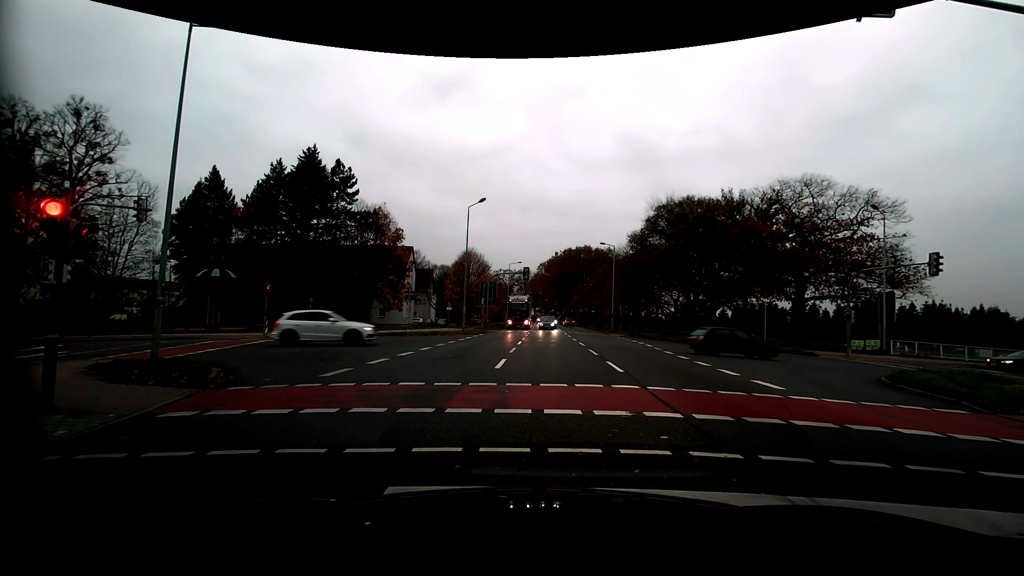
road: primary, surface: asphalt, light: Day
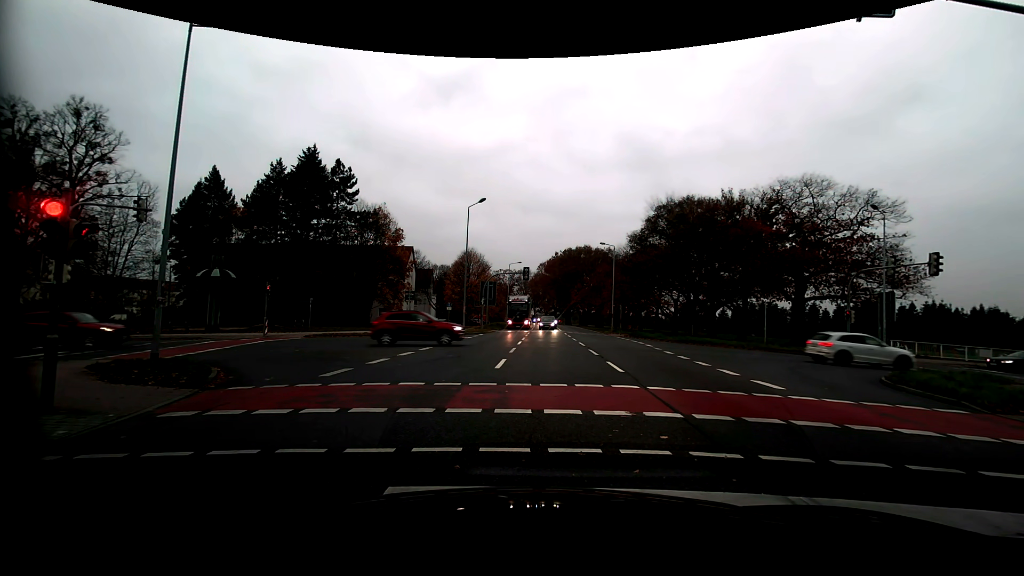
(0.0, 0.0) m; 0°
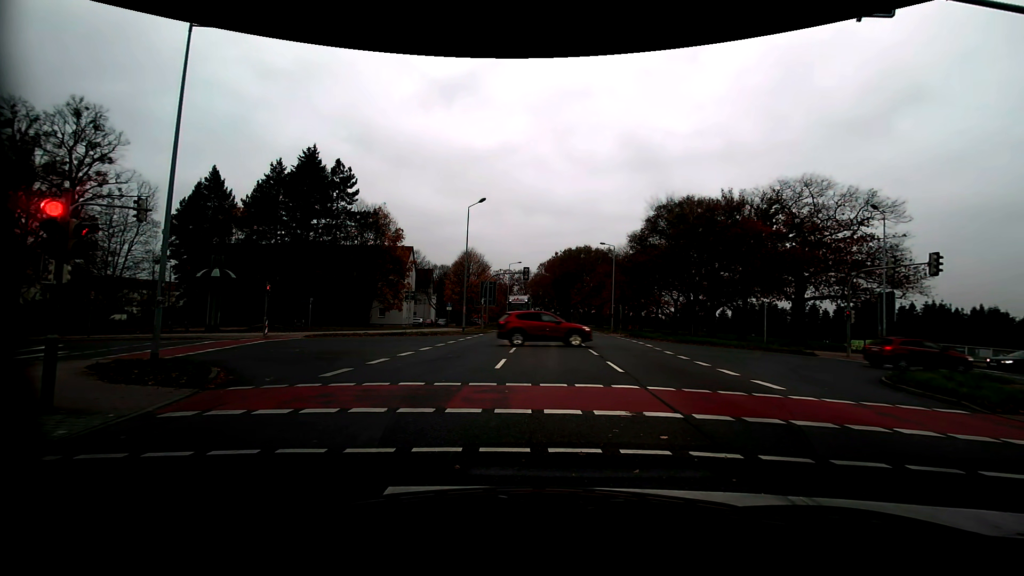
(0.0, 0.0) m; 0°
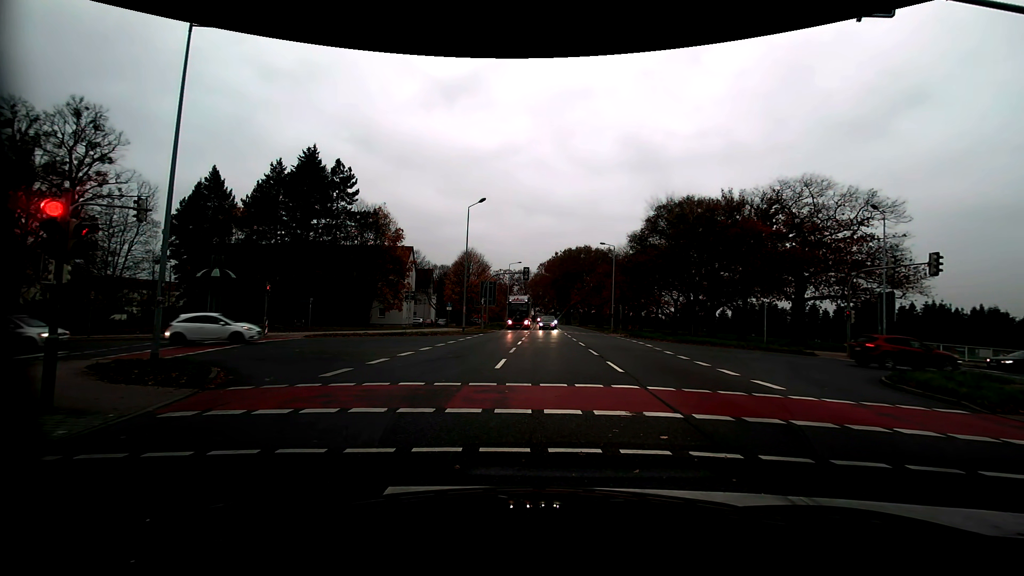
(0.0, 0.0) m; 0°
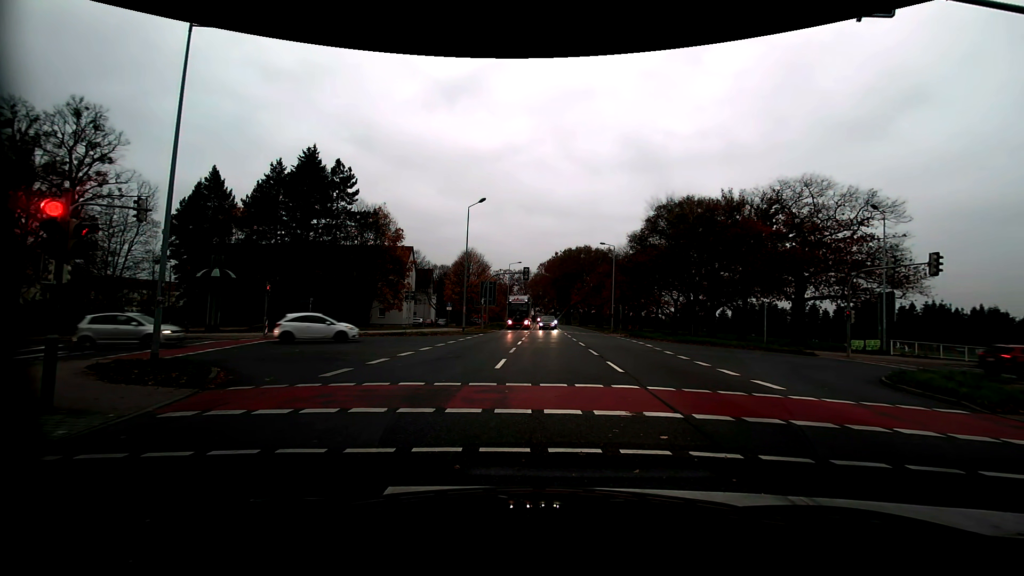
(0.0, 0.0) m; 0°
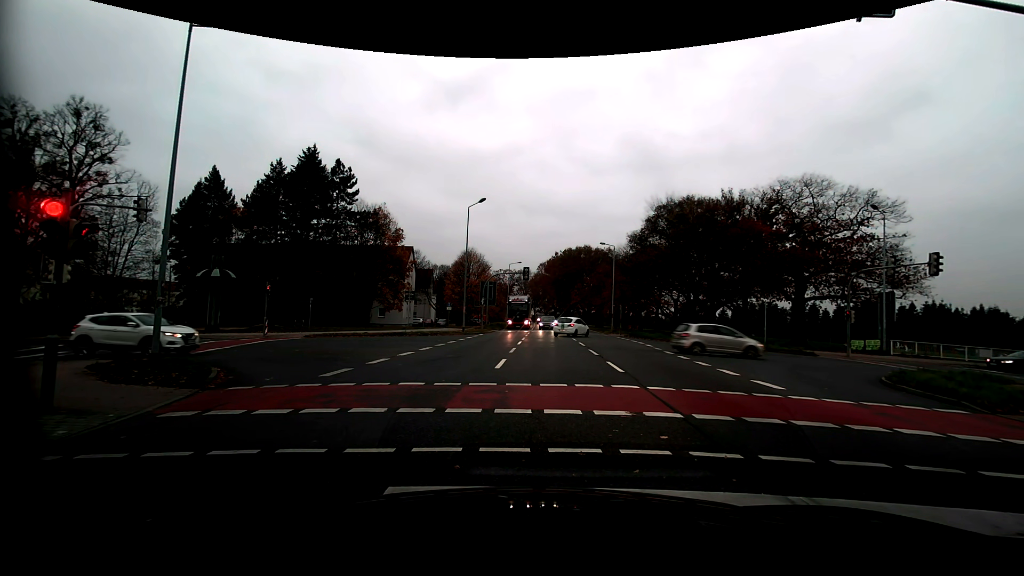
(0.0, 0.0) m; 0°
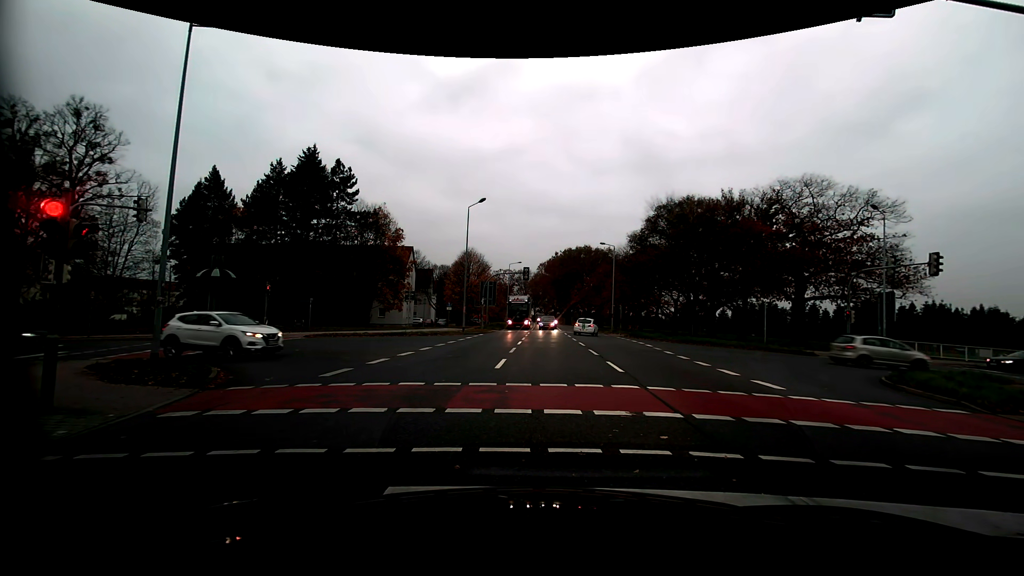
(0.0, 0.0) m; 0°
(0, +10) (+1, +20) (-2, +29) (-12, +31) (-22, +29) (-31, +26) (-41, +23) (-50, +19) (-59, +15) (-69, +12) m
